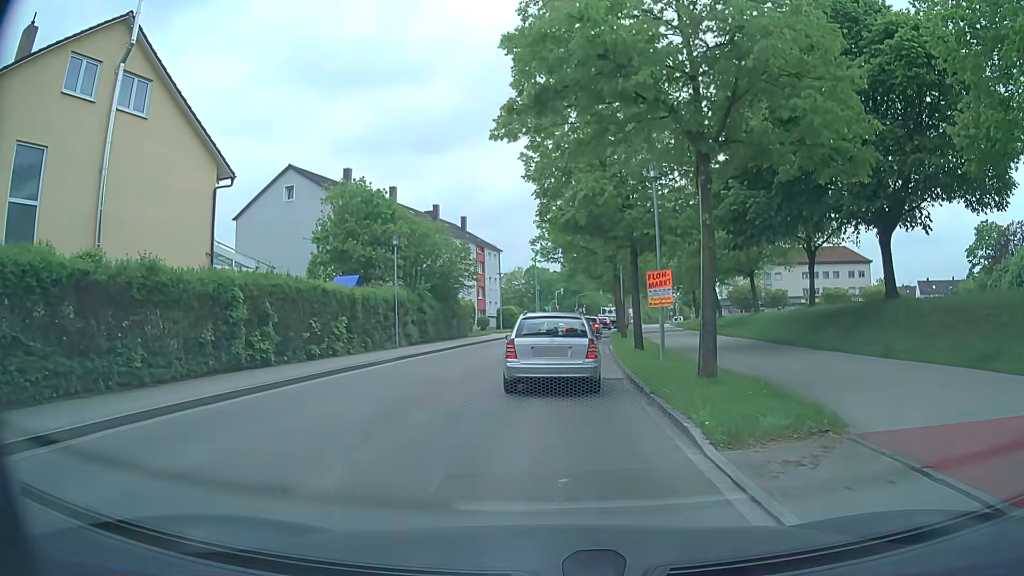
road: tertiary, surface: asphalt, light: Day
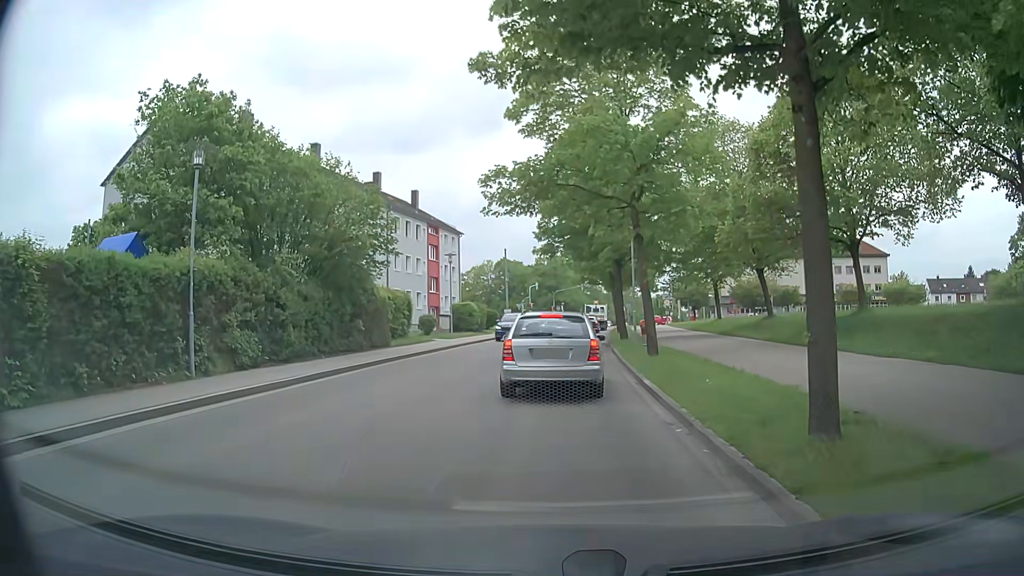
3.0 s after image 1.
(+0.3, +16.1) m; +2°
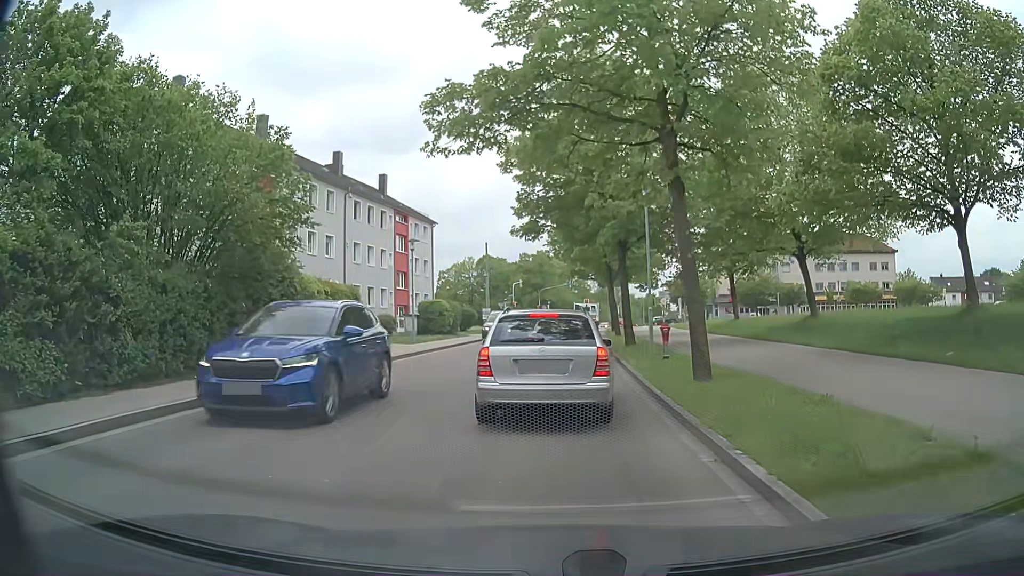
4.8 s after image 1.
(+0.1, +7.3) m; +2°
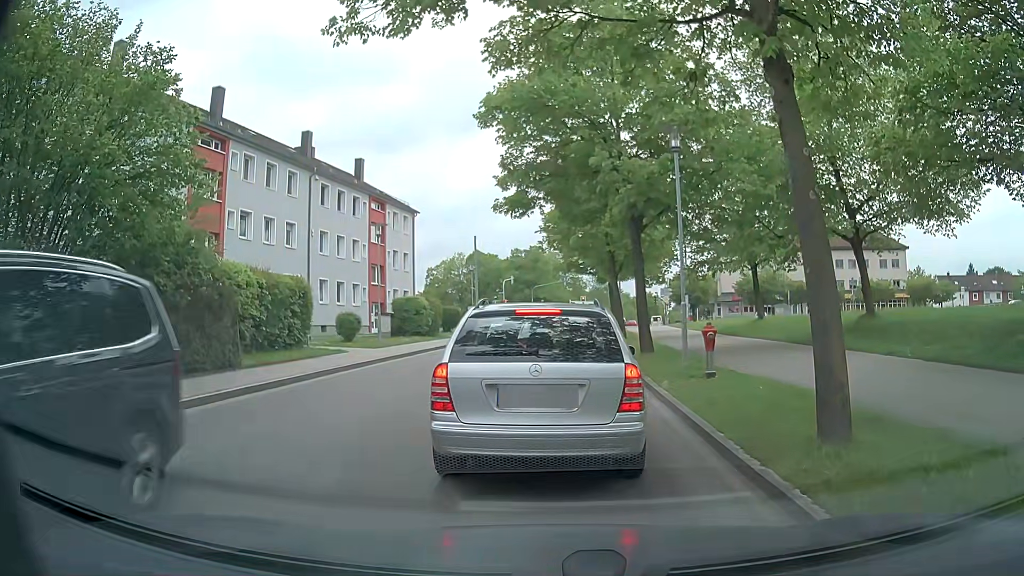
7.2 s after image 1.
(0.0, +5.2) m; 0°
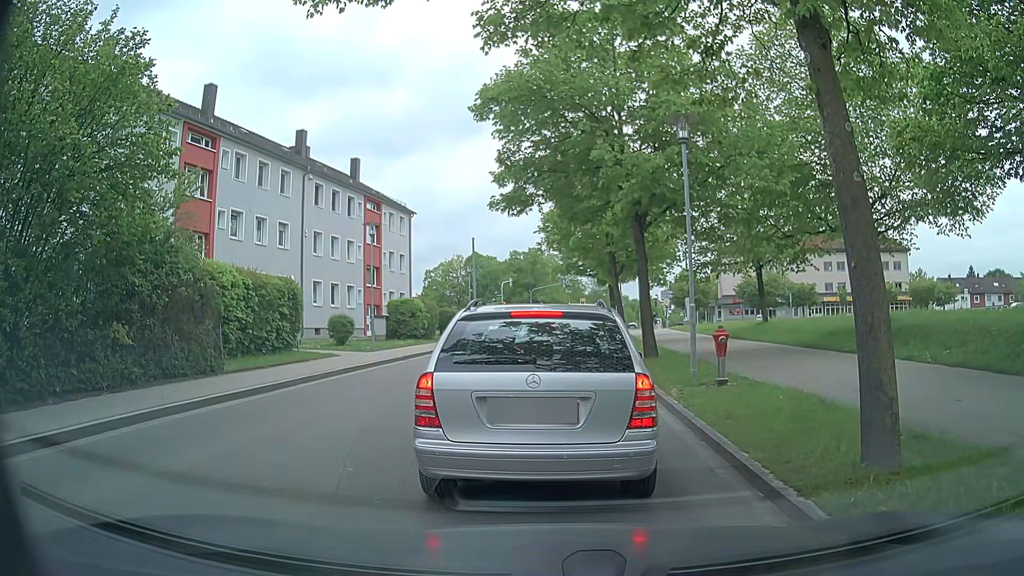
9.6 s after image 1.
(0.0, +0.9) m; 0°
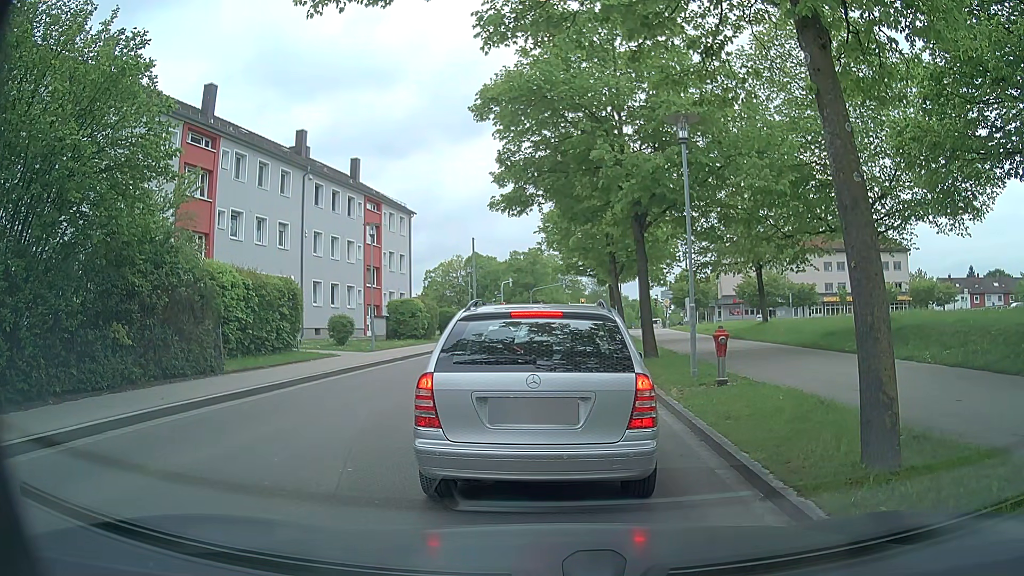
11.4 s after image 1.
(0.0, 0.0) m; 0°
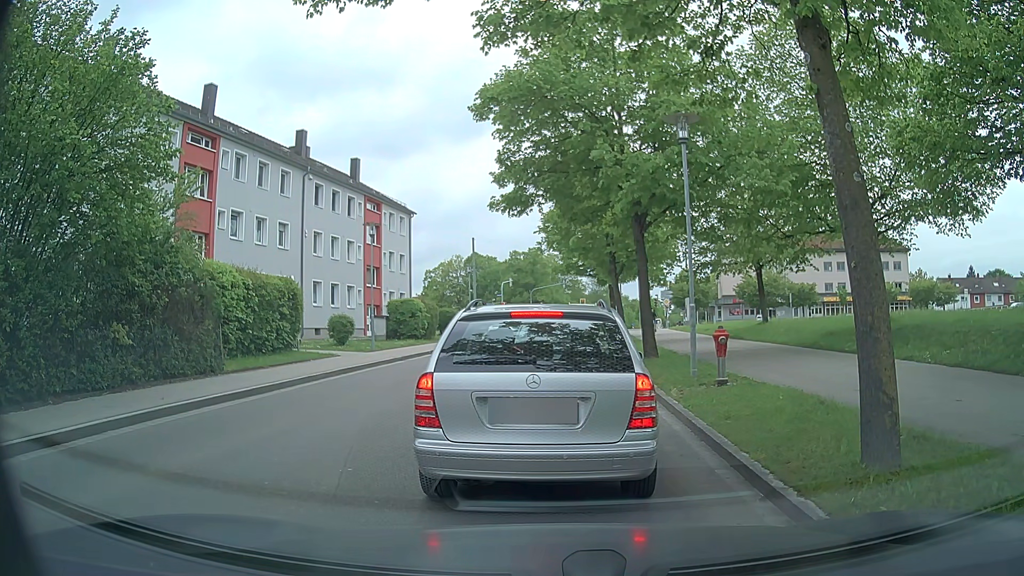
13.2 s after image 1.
(0.0, 0.0) m; 0°
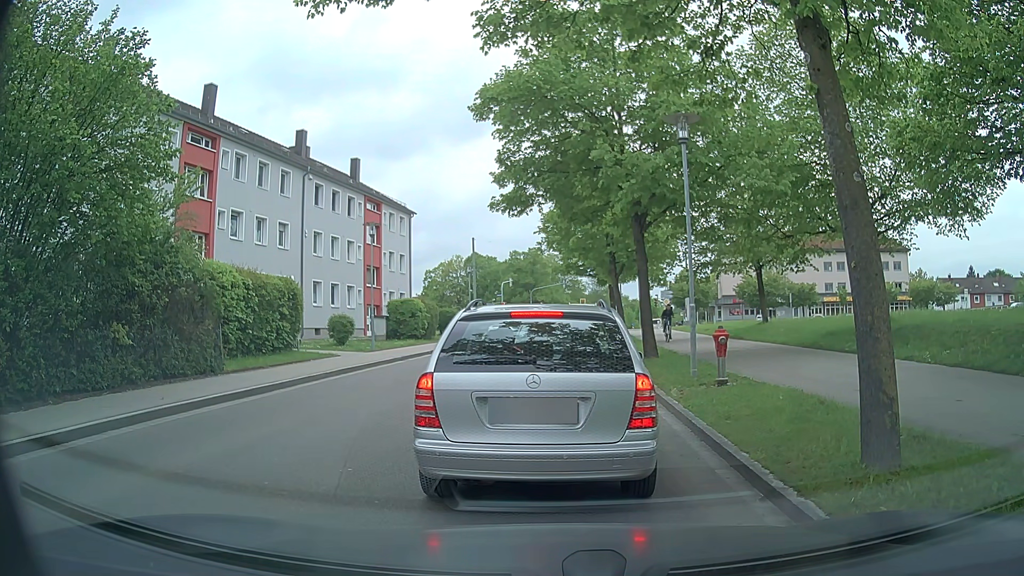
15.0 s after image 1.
(0.0, 0.0) m; 0°
